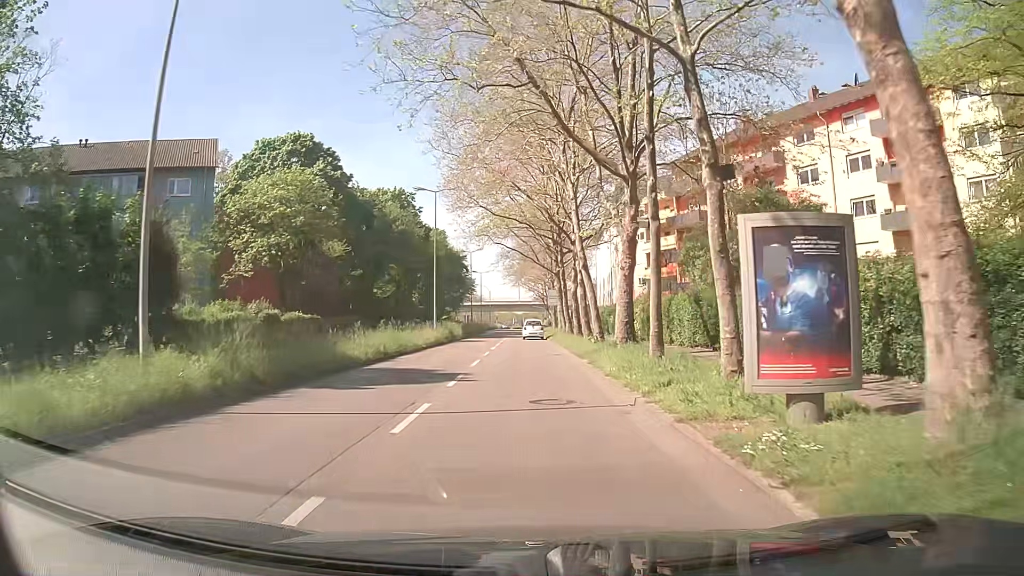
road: secondary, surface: asphalt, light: Day
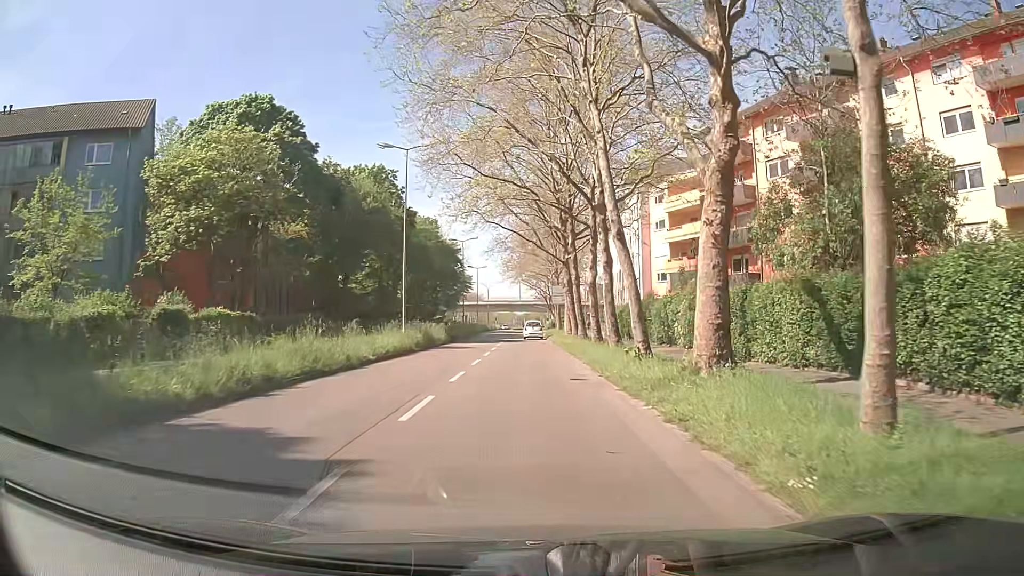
(0.0, +11.1) m; -1°
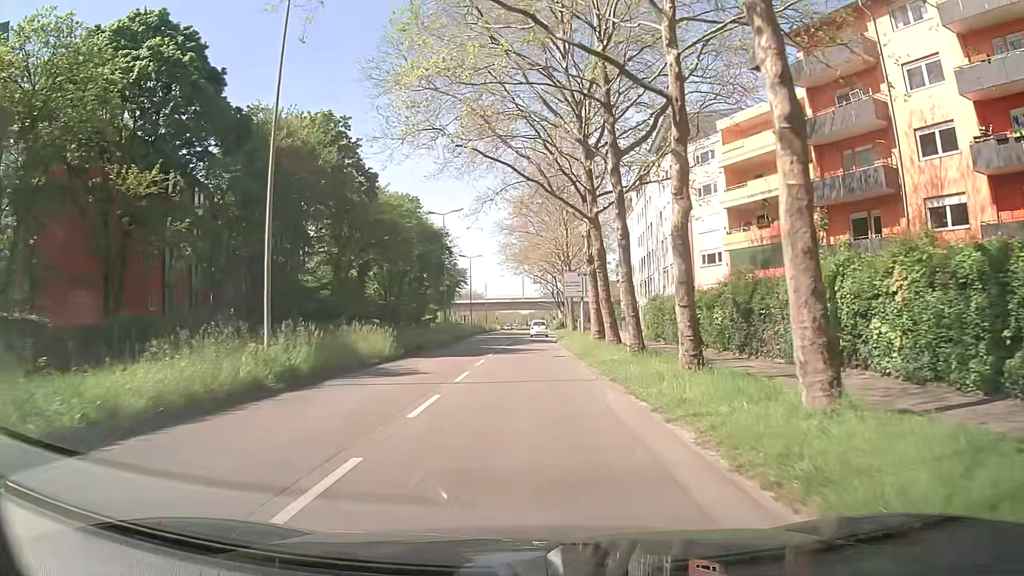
(+0.2, +17.5) m; 0°
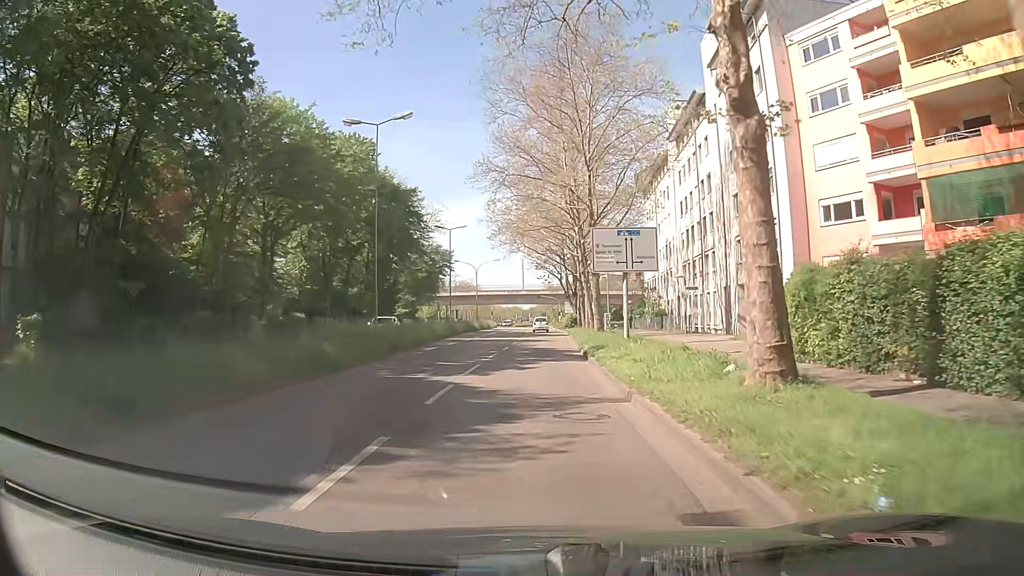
(0.0, +22.9) m; 0°
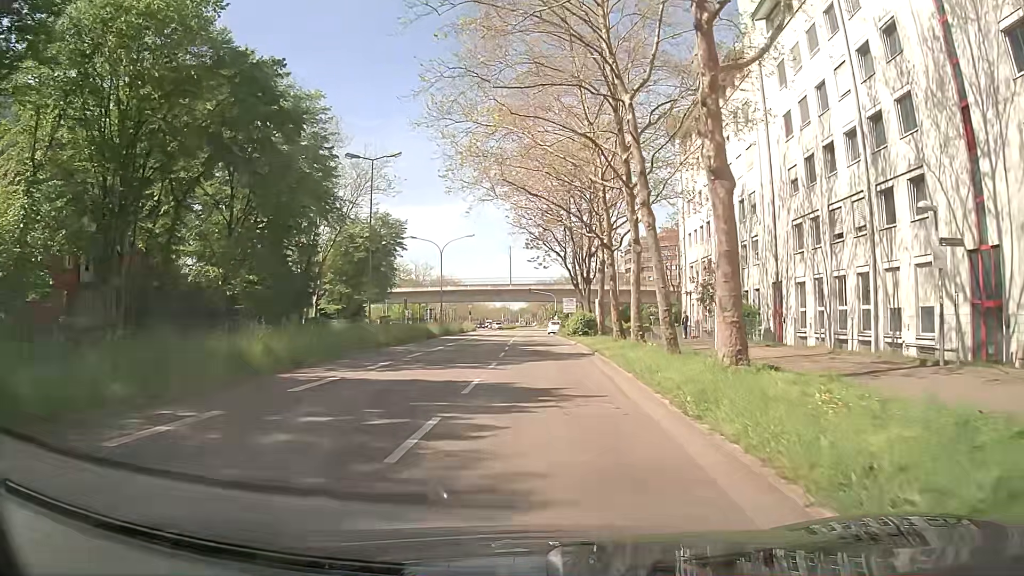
(+0.2, +28.3) m; +1°
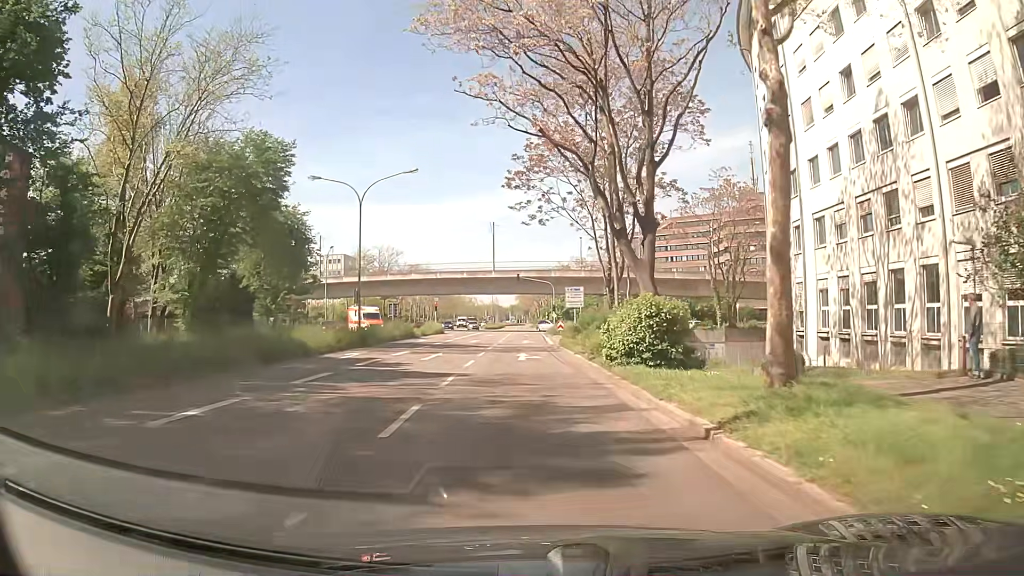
(+0.3, +28.7) m; -1°
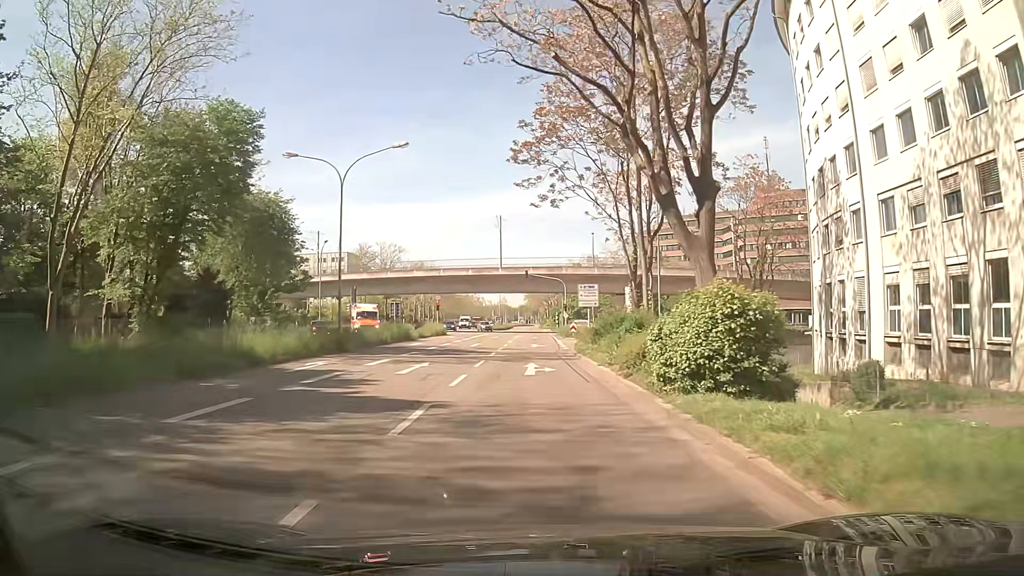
(+0.1, +5.7) m; 0°
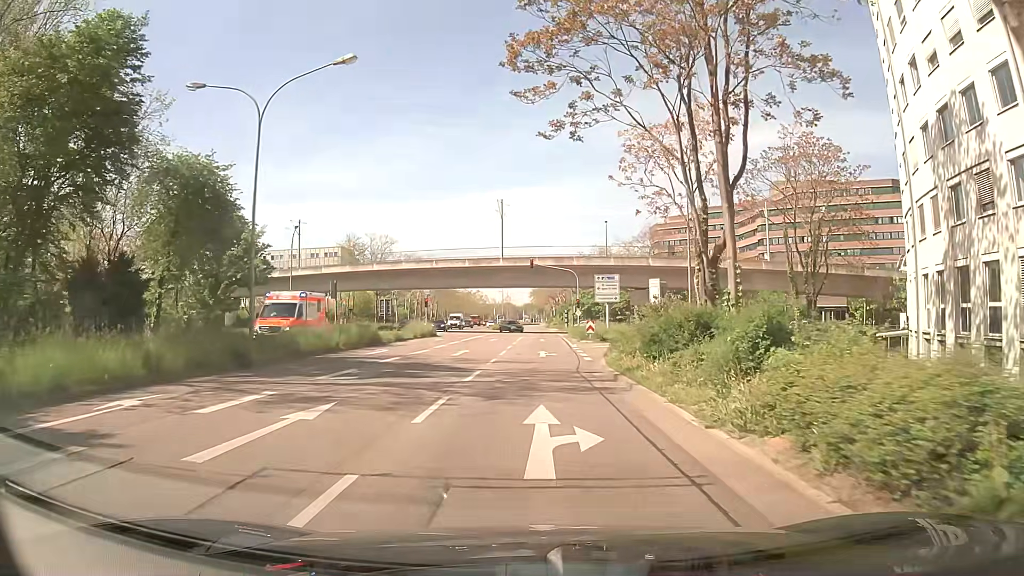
(0.0, +11.1) m; -1°
